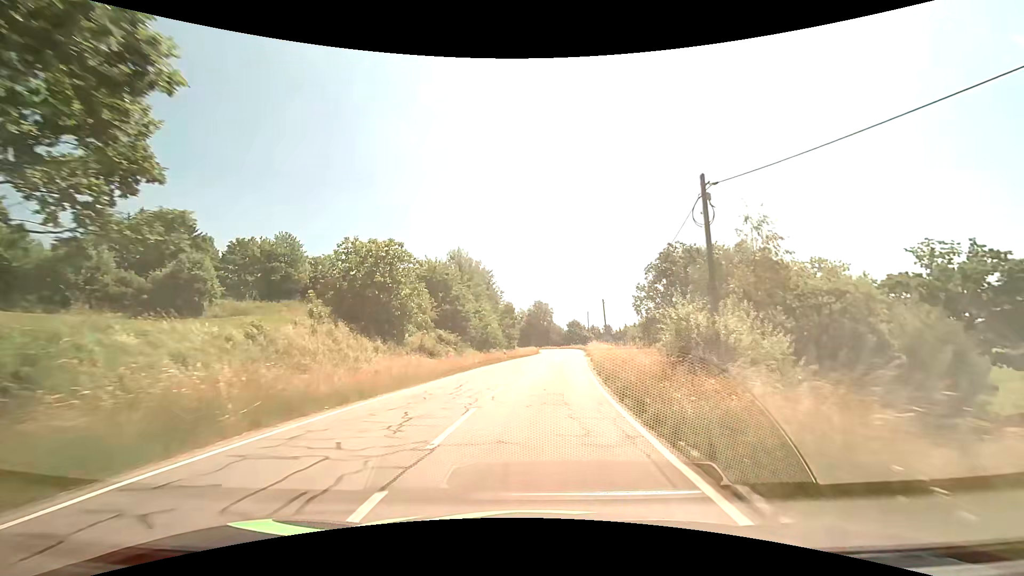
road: tertiary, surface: asphalt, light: Day
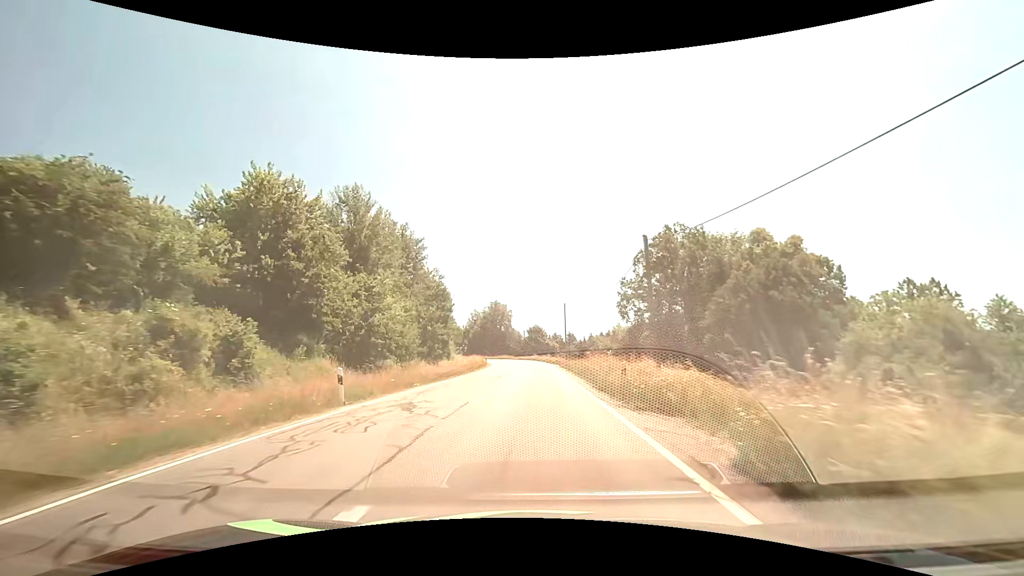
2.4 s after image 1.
(+1.4, +32.1) m; +5°
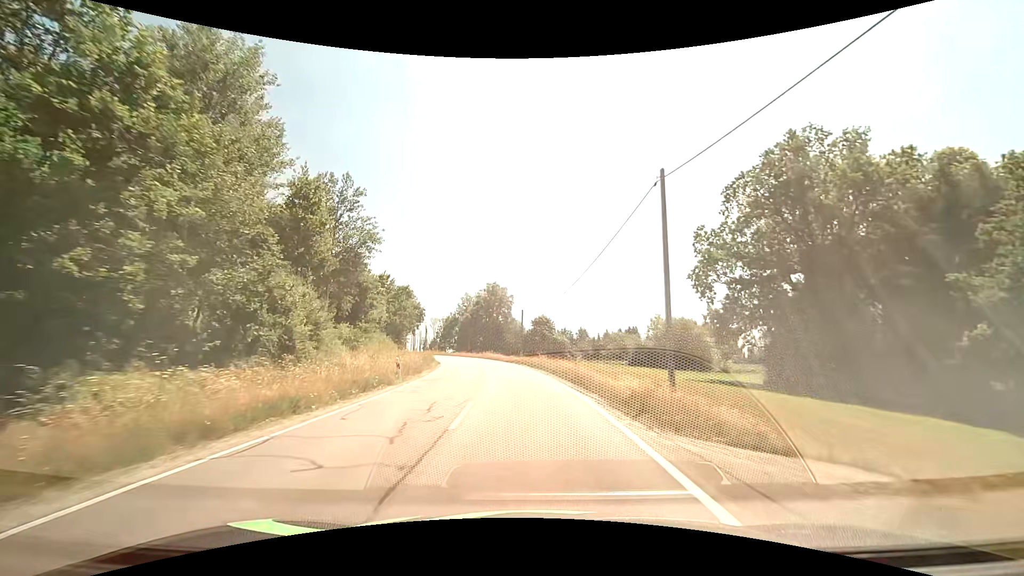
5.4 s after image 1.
(+0.3, +40.8) m; -1°
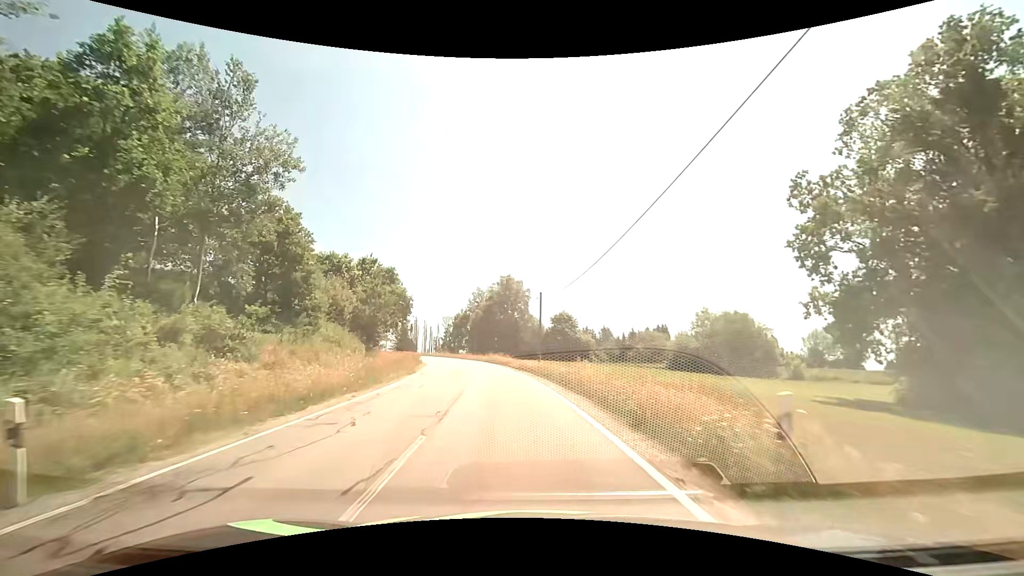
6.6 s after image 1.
(-0.2, +16.5) m; -2°
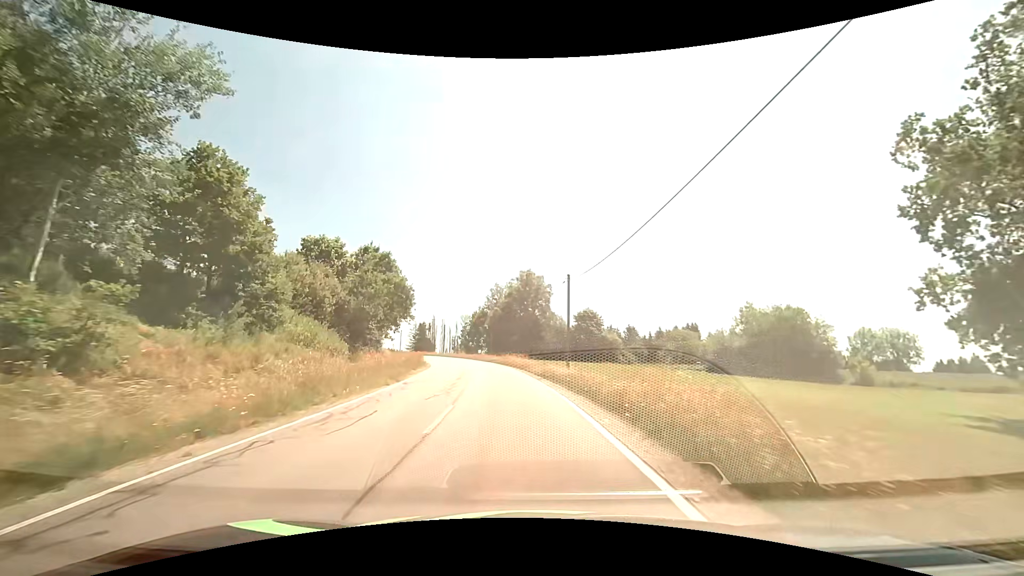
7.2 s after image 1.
(-0.2, +8.3) m; -2°
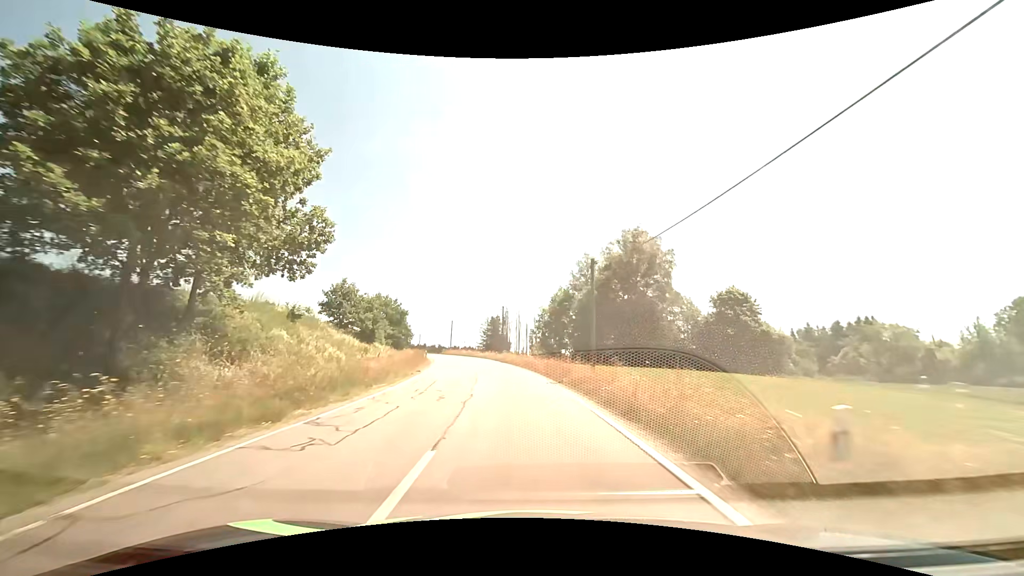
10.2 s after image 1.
(-4.0, +41.3) m; -10°
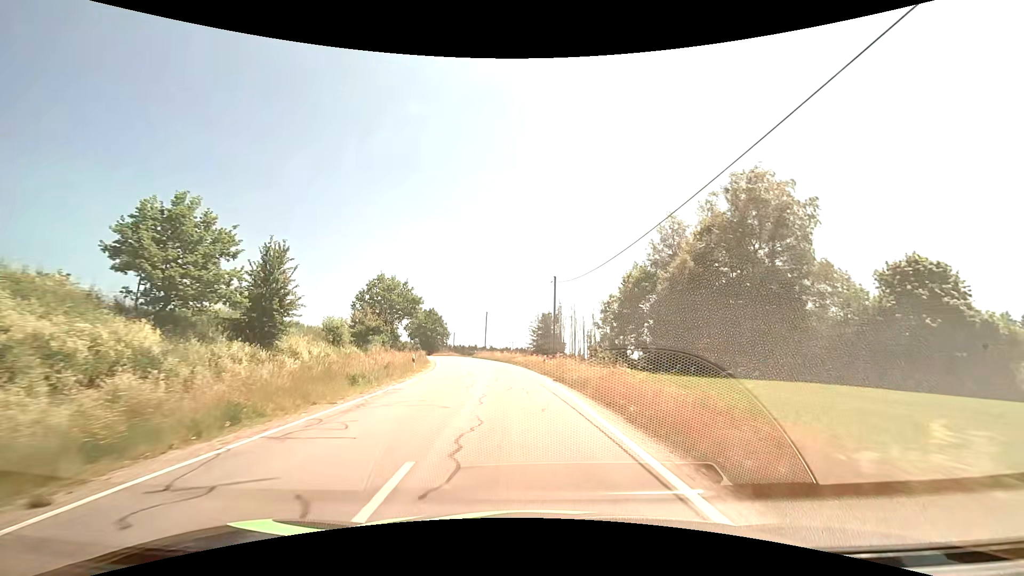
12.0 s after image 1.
(-1.2, +25.2) m; -6°
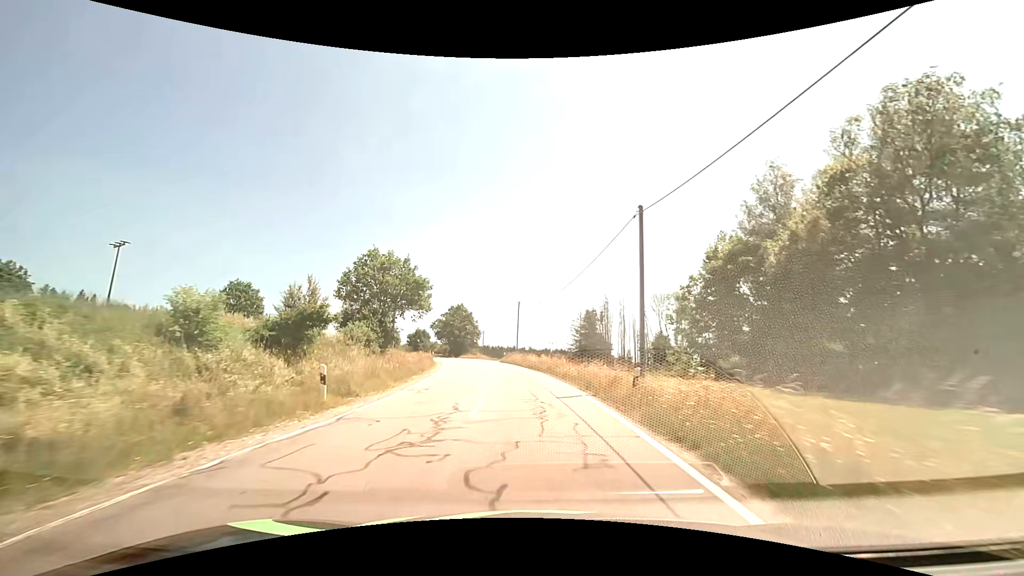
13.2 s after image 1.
(-0.7, +17.0) m; -5°
(0, +10) (-1, +20) (-1, +30) (-3, +40) (-5, +50) (-7, +59) (-9, +69) (-11, +79) (-14, +89) (-17, +98) m
